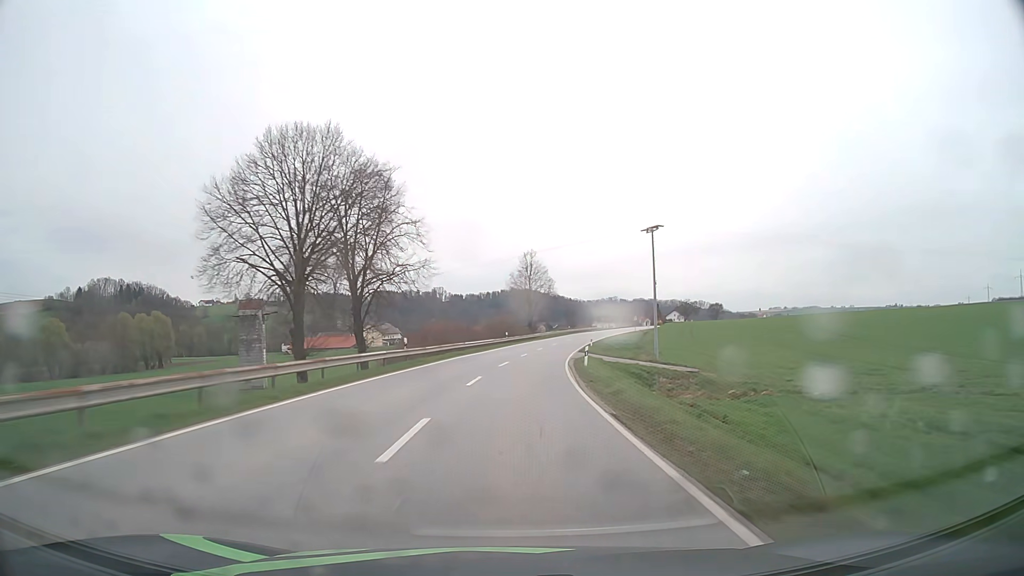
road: secondary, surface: asphalt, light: Day
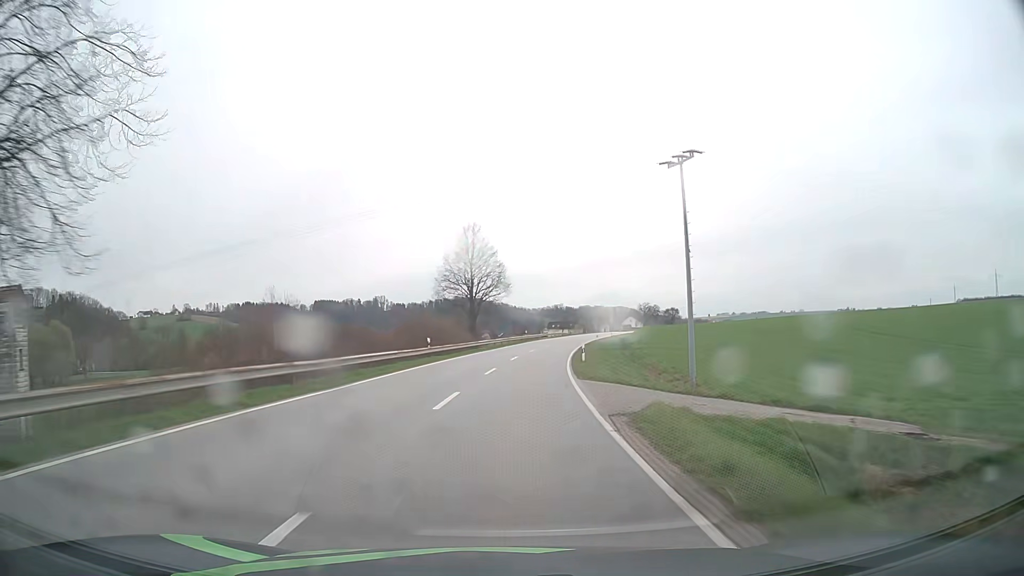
(+1.5, +30.2) m; +5°
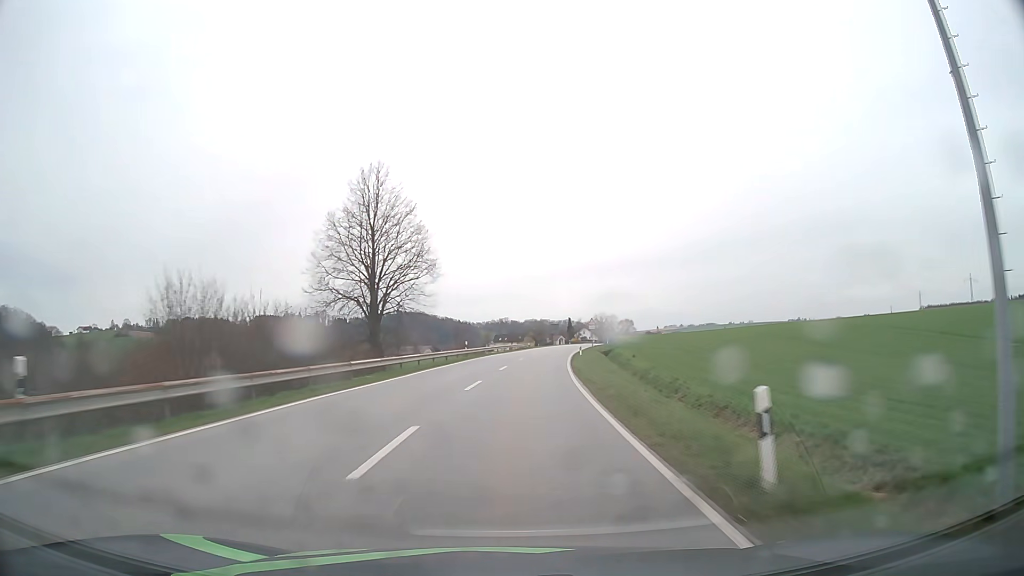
(+1.3, +30.3) m; +5°
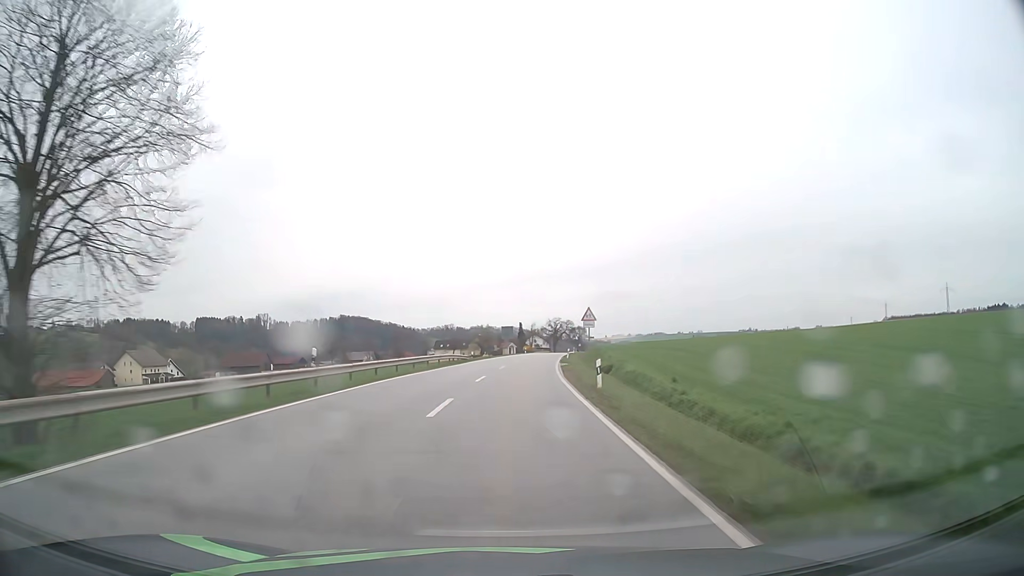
(+1.2, +30.4) m; +5°
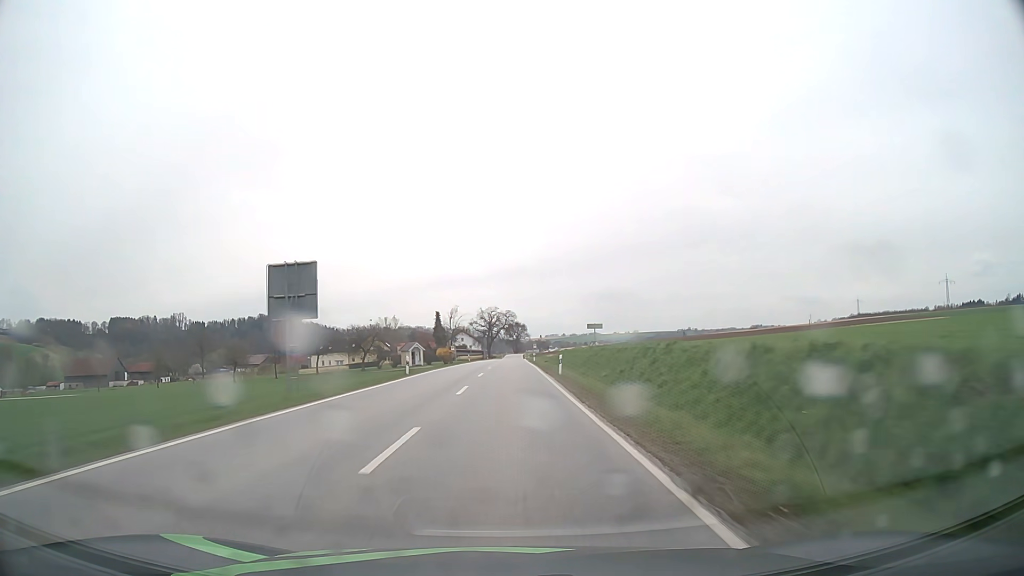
(+4.9, +76.5) m; +6°
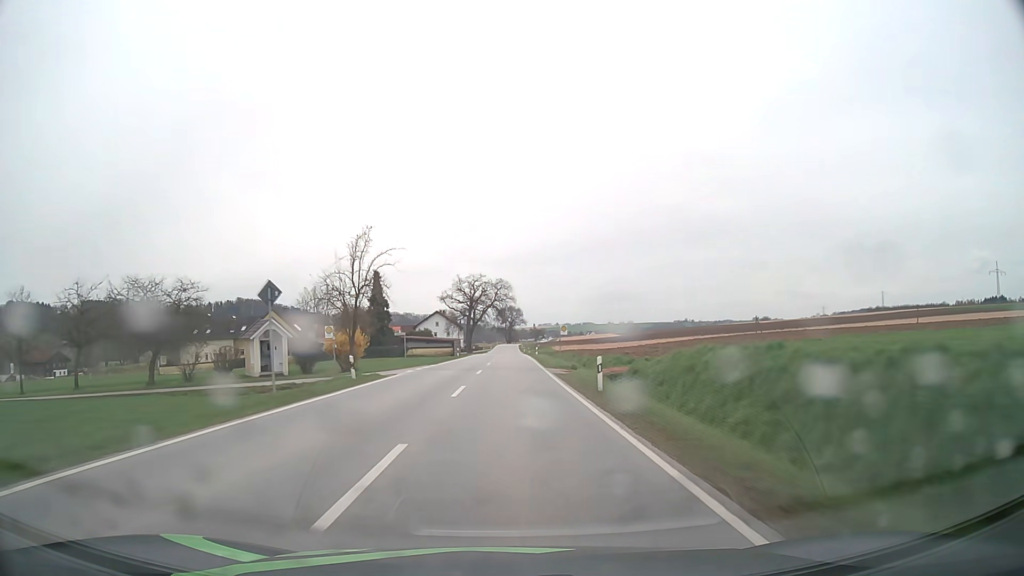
(+0.4, +62.2) m; +1°
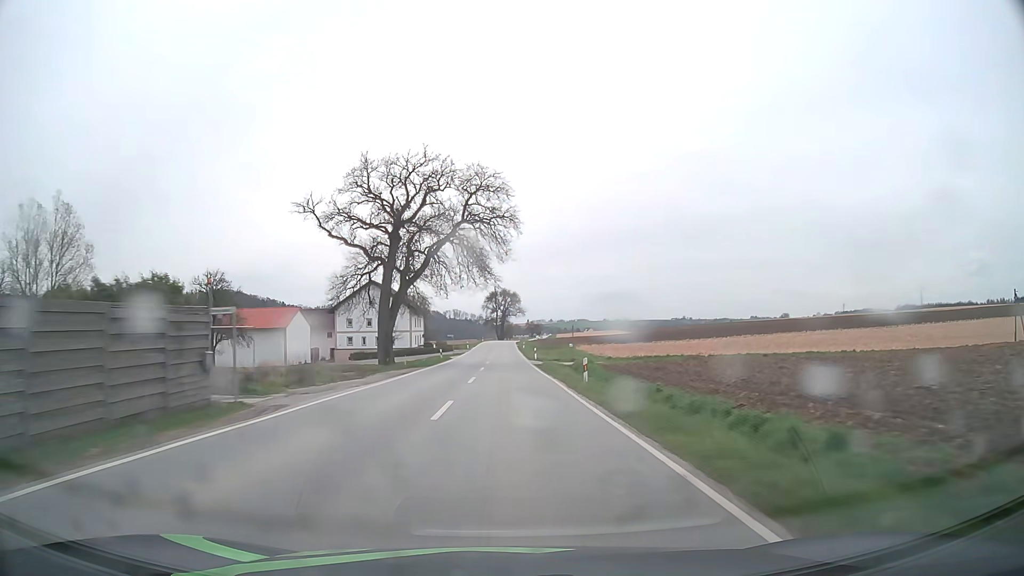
(+0.4, +76.6) m; +1°
